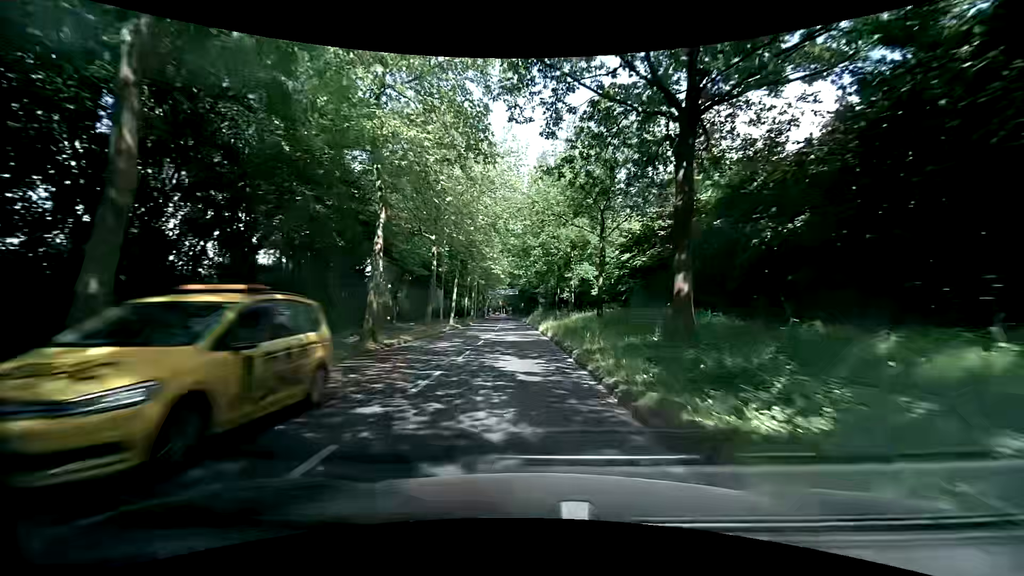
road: secondary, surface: asphalt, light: Day
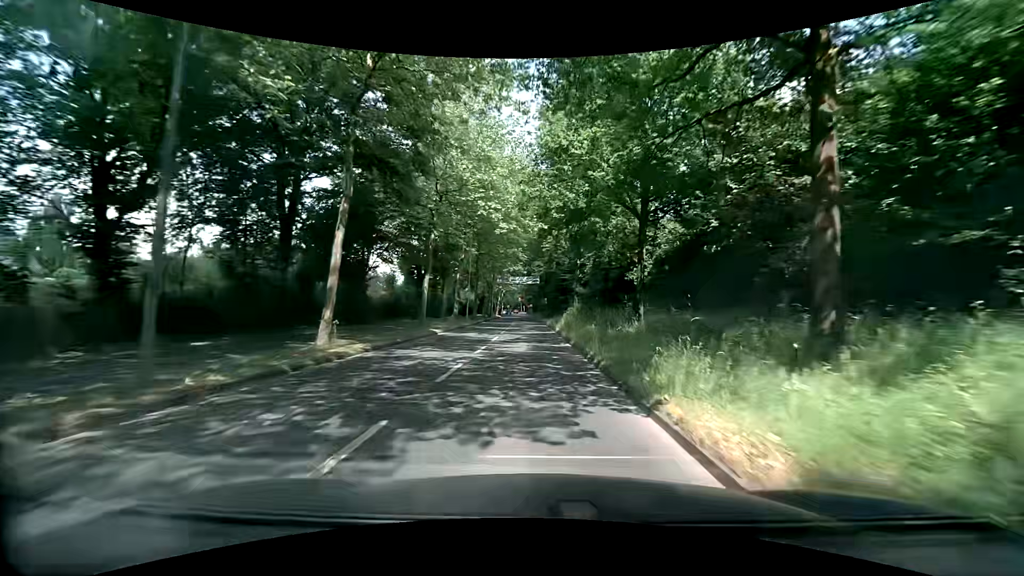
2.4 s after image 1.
(-0.8, +31.1) m; -3°
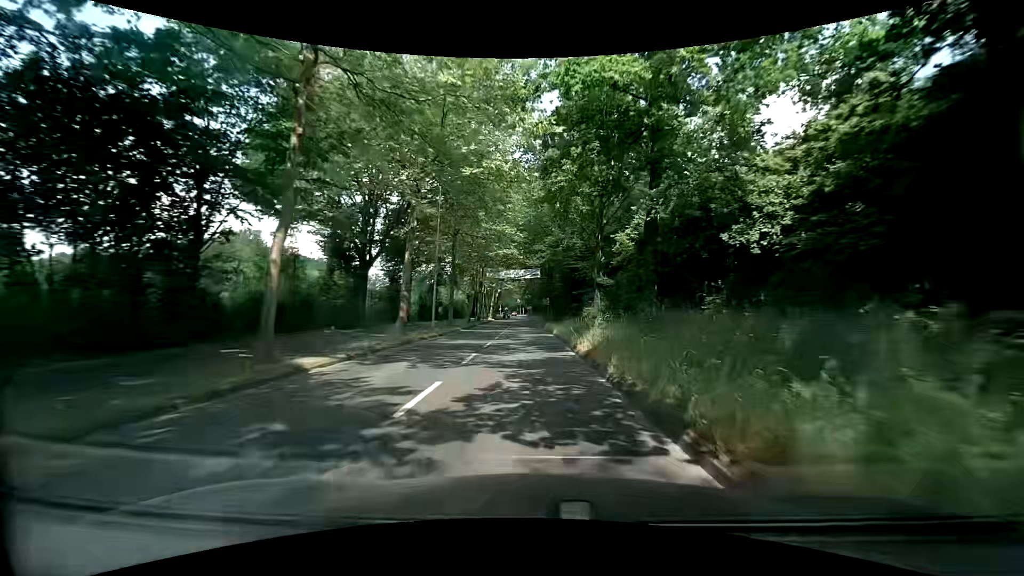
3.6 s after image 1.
(+0.2, +15.5) m; 0°
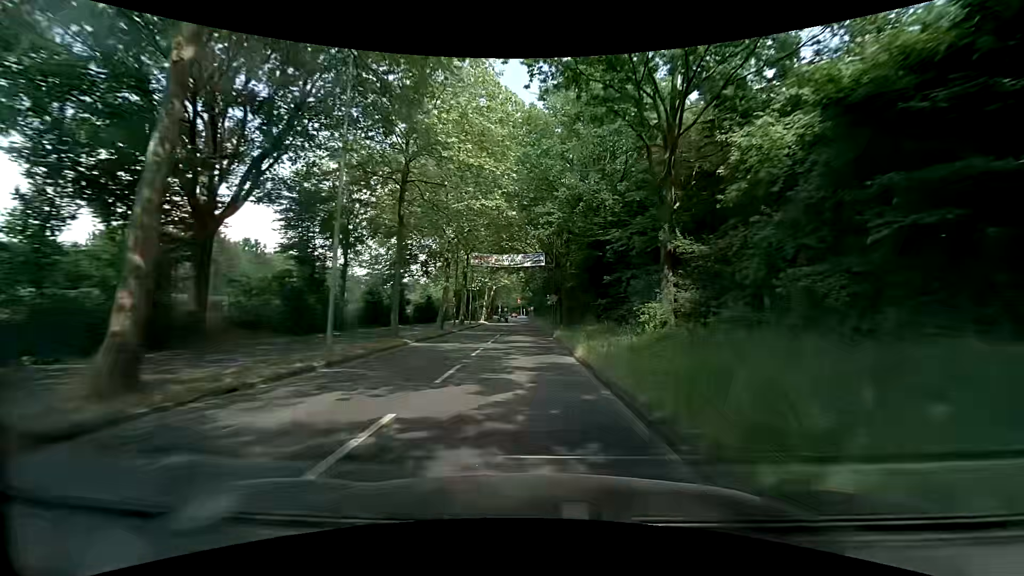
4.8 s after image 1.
(+0.1, +15.7) m; 0°
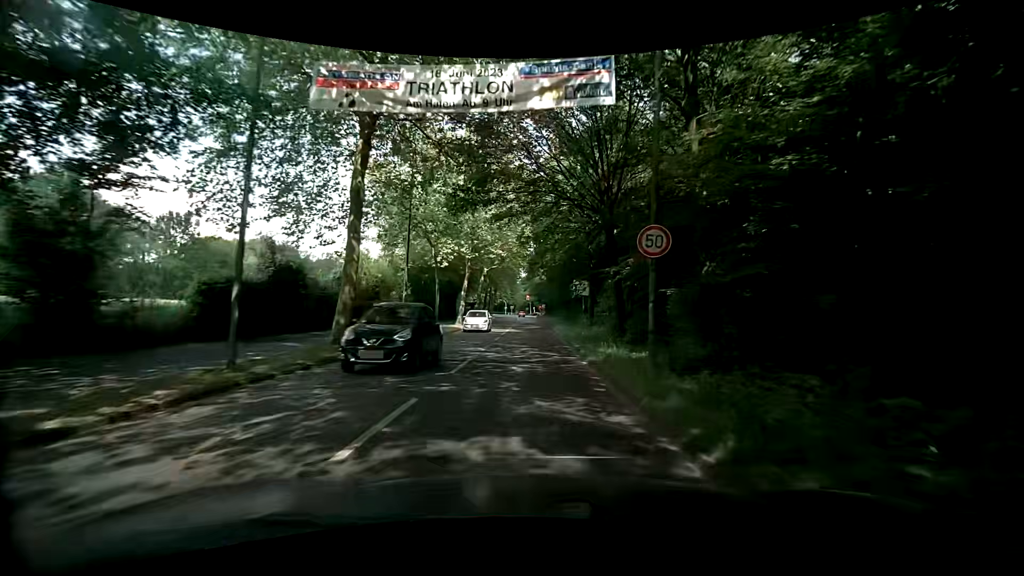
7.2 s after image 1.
(-0.5, +31.0) m; -1°
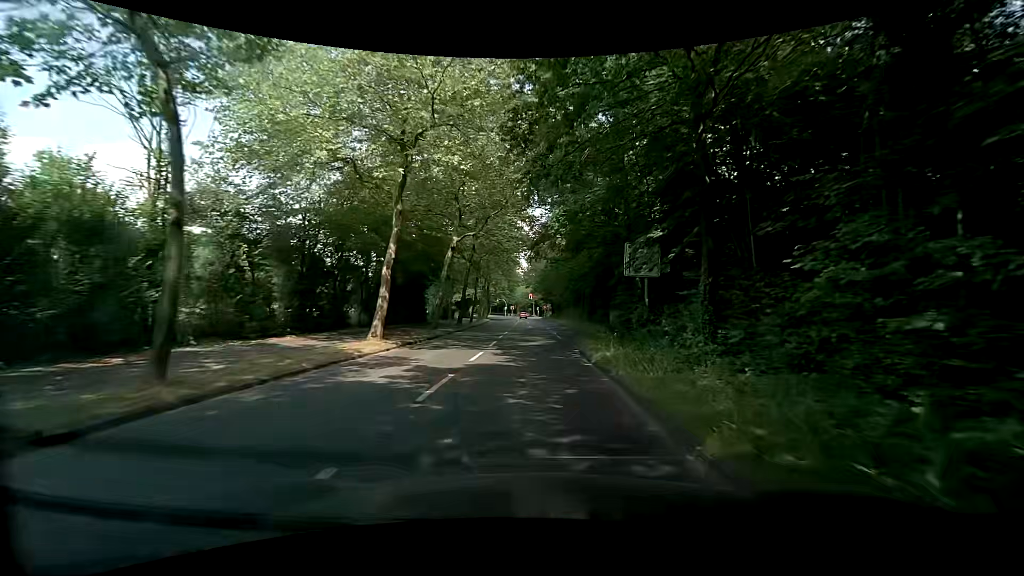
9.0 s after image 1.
(0.0, +22.4) m; +1°
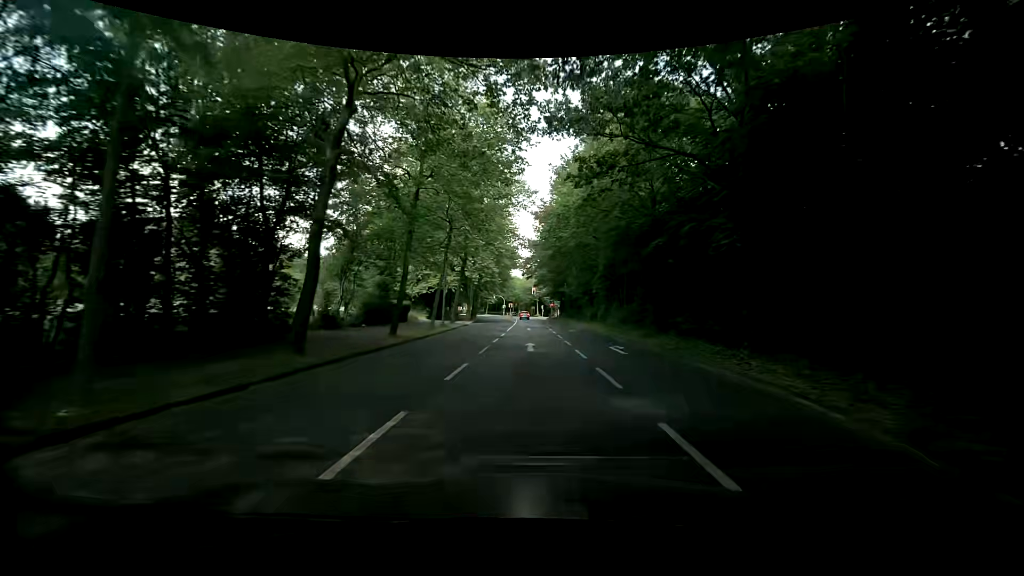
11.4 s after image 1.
(-0.8, +29.3) m; -1°
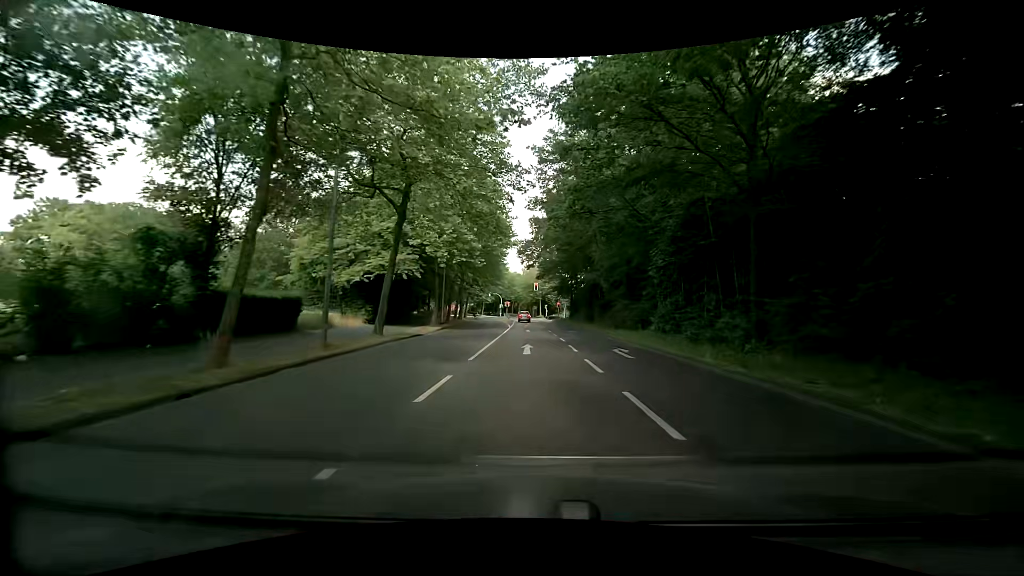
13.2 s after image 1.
(-0.2, +21.5) m; 0°
